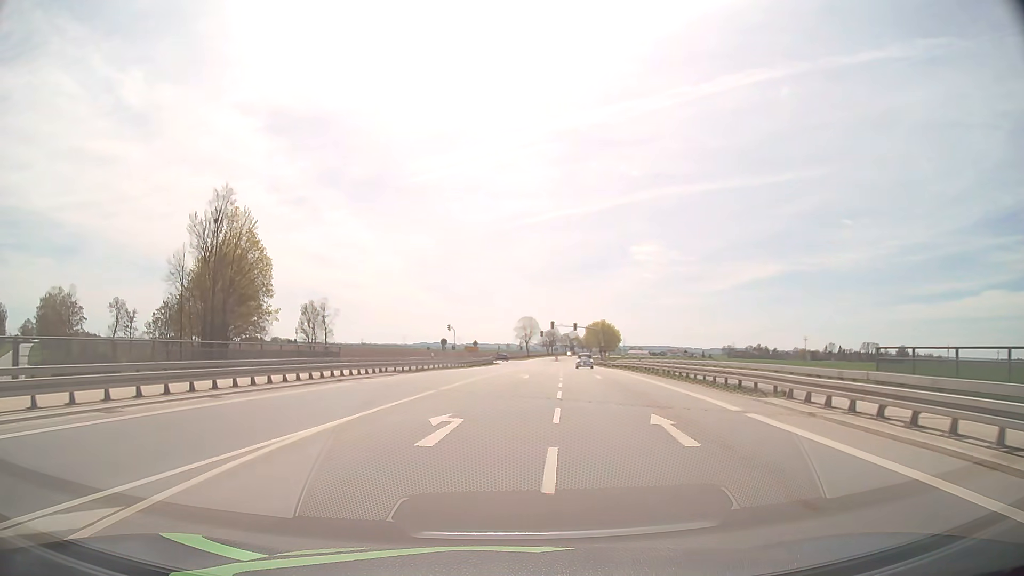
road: secondary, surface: asphalt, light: Day
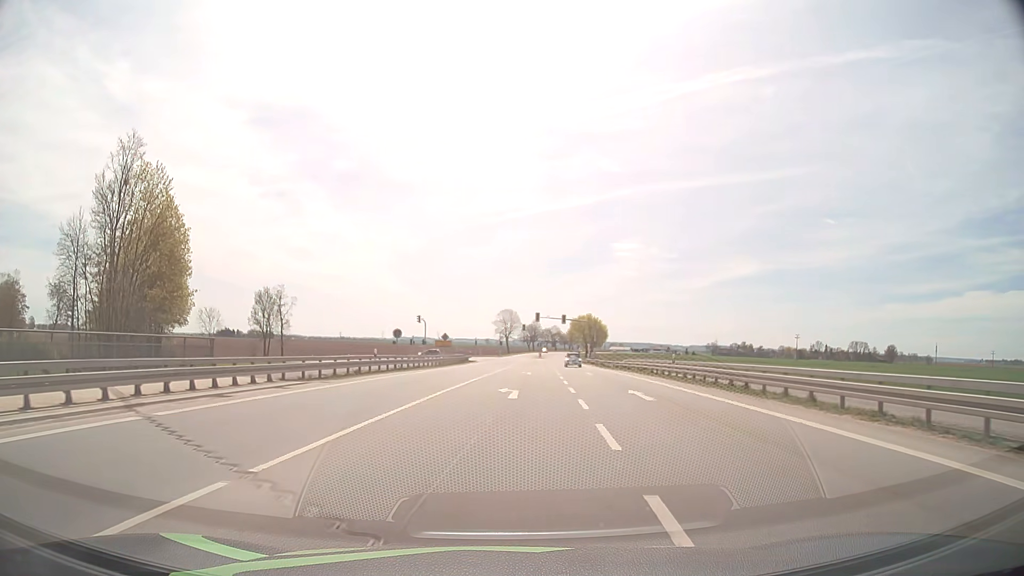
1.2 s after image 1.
(+0.2, +15.5) m; +2°
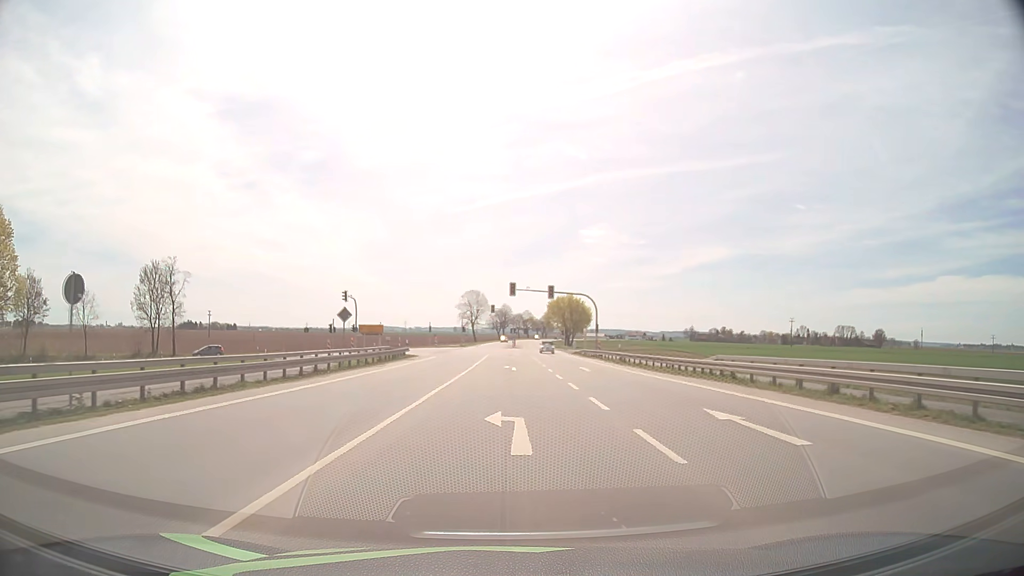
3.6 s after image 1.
(+0.9, +31.6) m; +3°
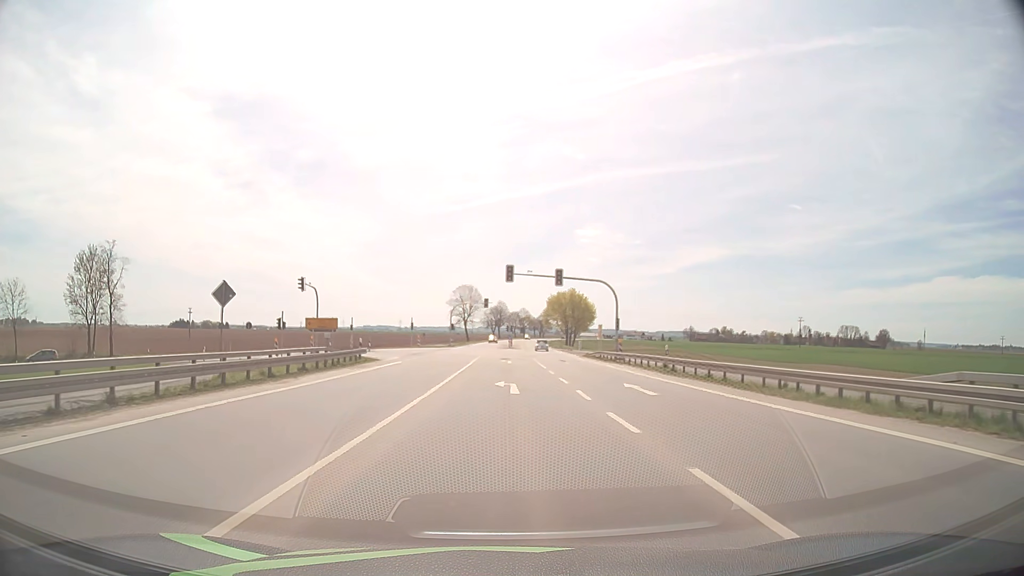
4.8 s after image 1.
(+0.1, +15.2) m; +1°
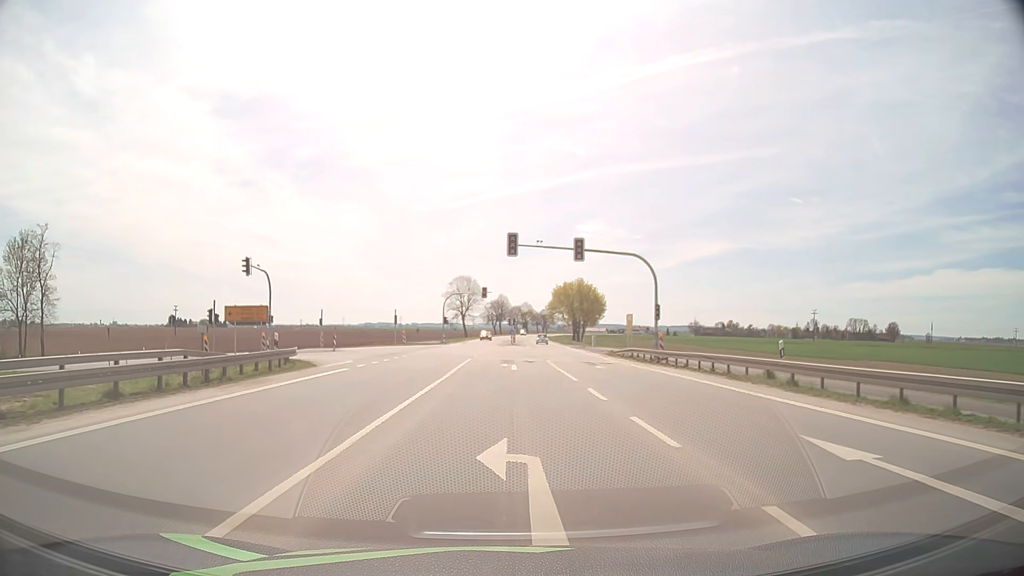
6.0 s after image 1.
(0.0, +13.8) m; 0°
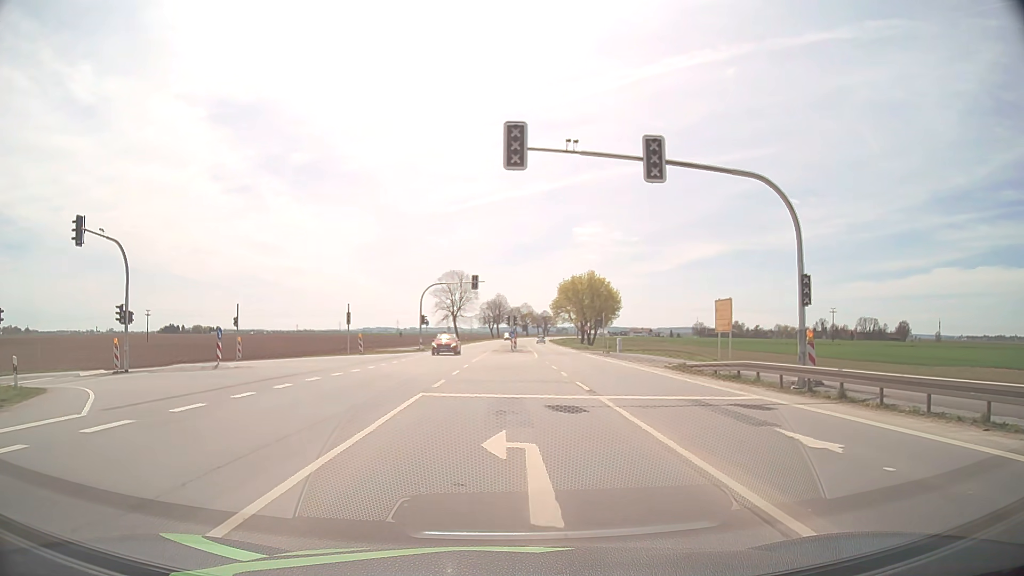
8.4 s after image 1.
(0.0, +20.5) m; +1°
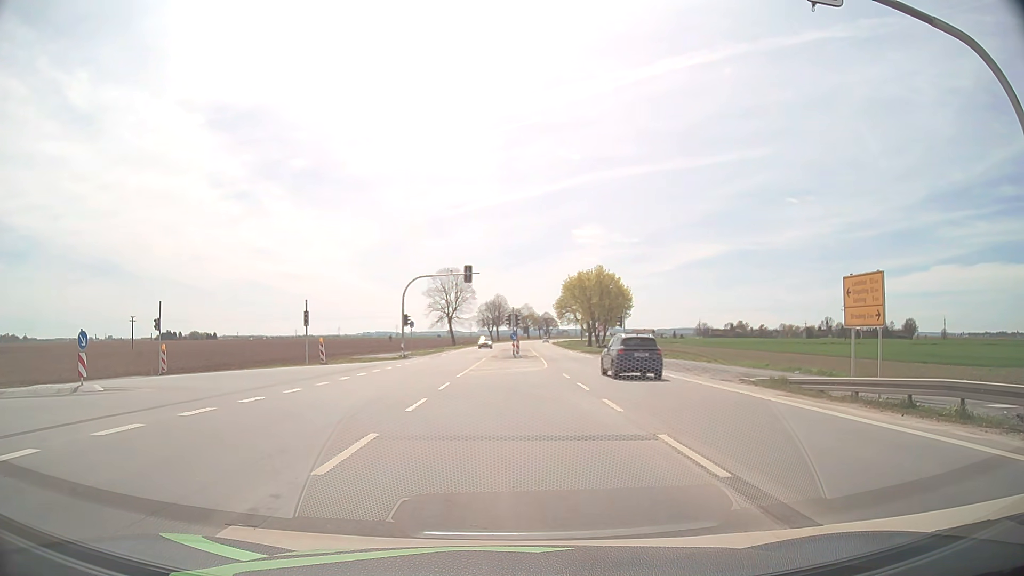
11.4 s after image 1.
(-0.1, +10.4) m; 0°
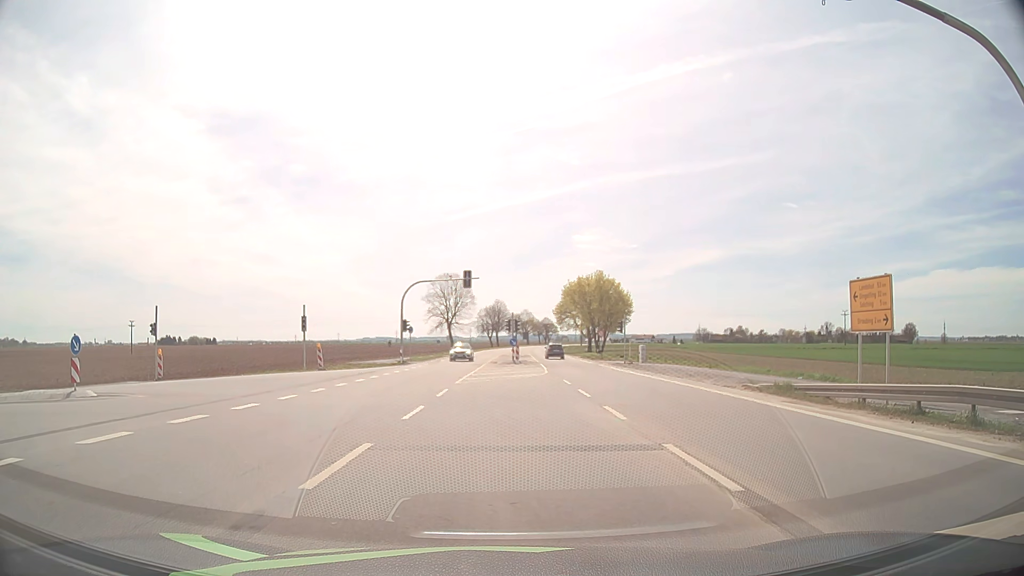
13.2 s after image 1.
(0.0, +0.4) m; 0°
